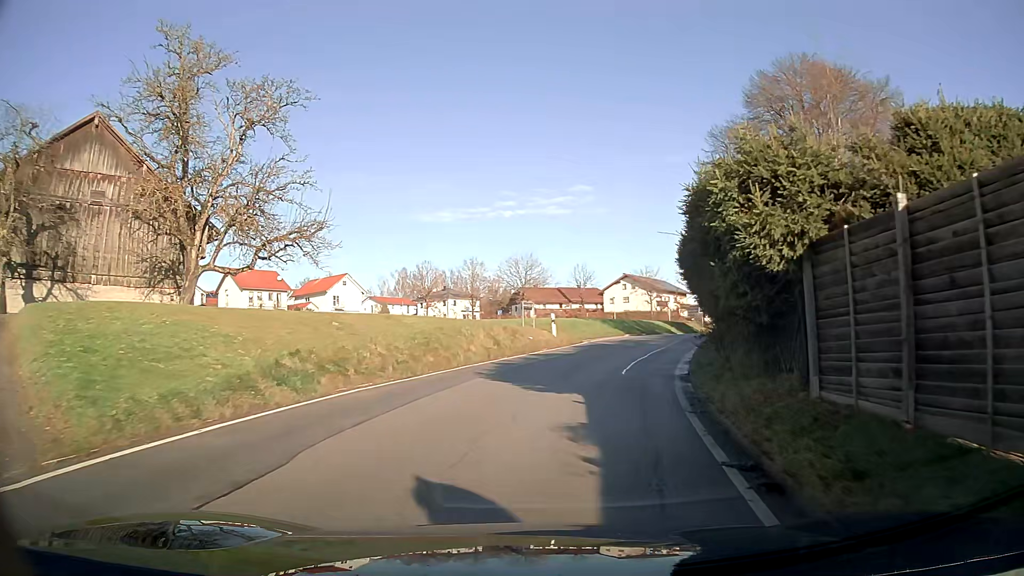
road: tertiary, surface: asphalt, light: Day
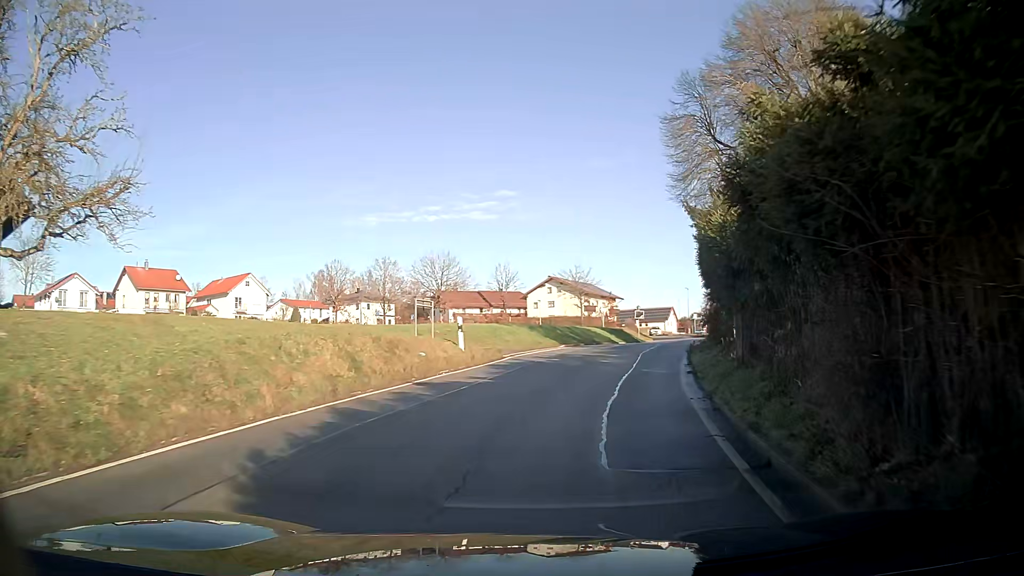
(+0.5, +9.5) m; +7°
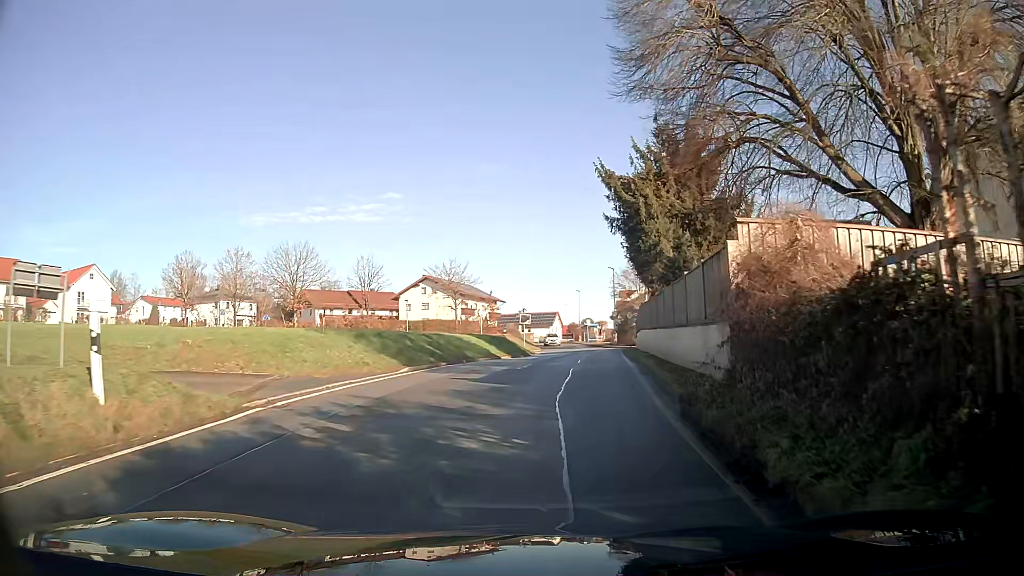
(+1.2, +13.3) m; +9°
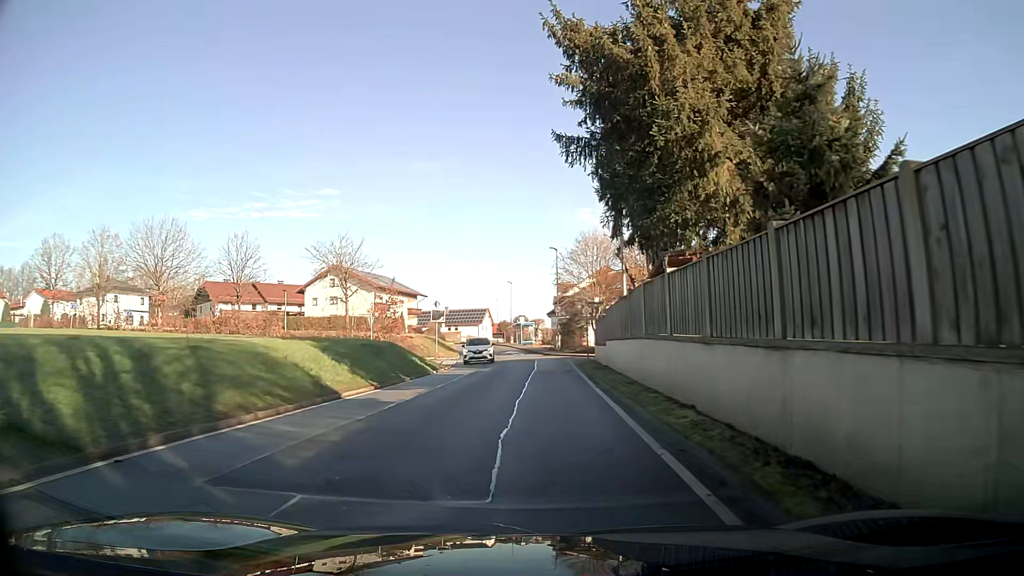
(+1.0, +17.5) m; +5°
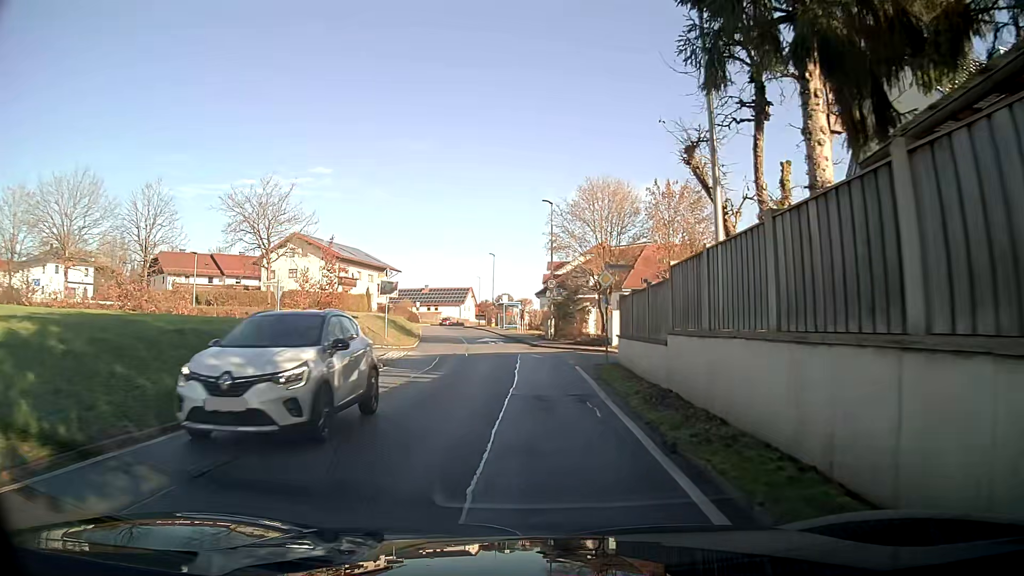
(+0.2, +13.7) m; +1°
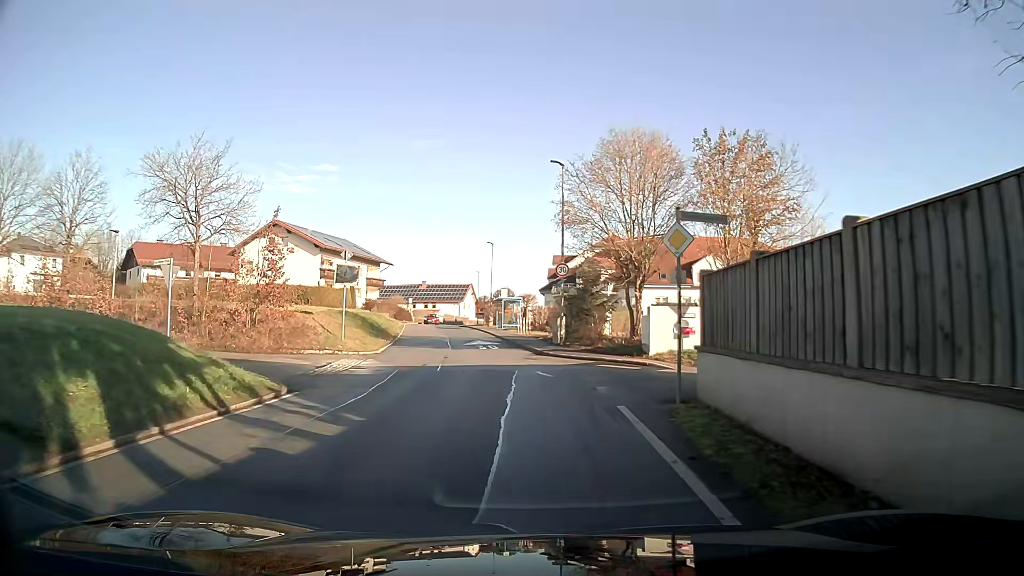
(0.0, +9.4) m; 0°
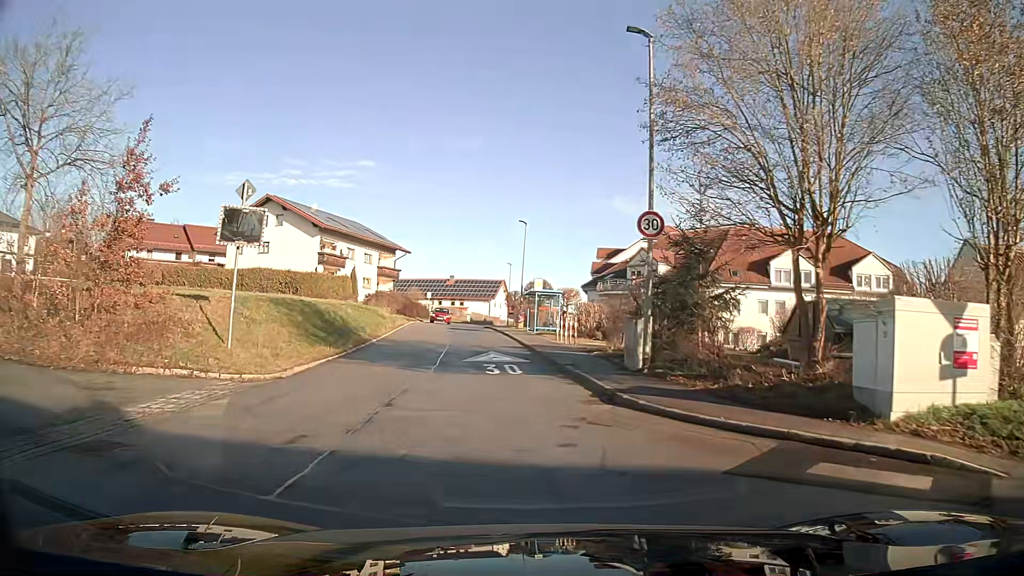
(-0.4, +14.1) m; -3°
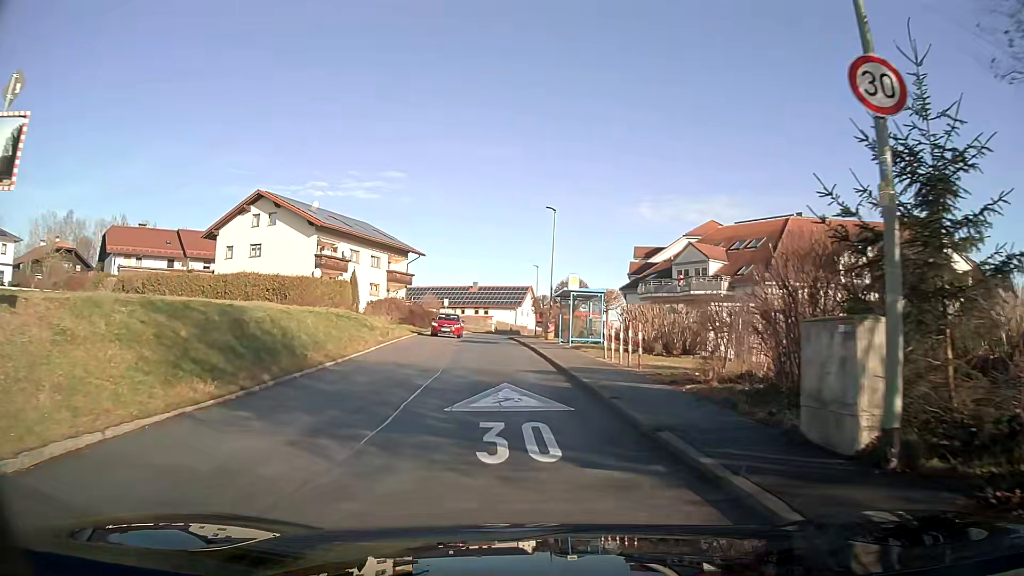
(-0.2, +9.3) m; -2°
(0, +10) (-1, +20) (-2, +30) (-2, +40) (-3, +50) (-3, +60) (-3, +70) (-2, +80) (-1, +90) (+1, +100) m
